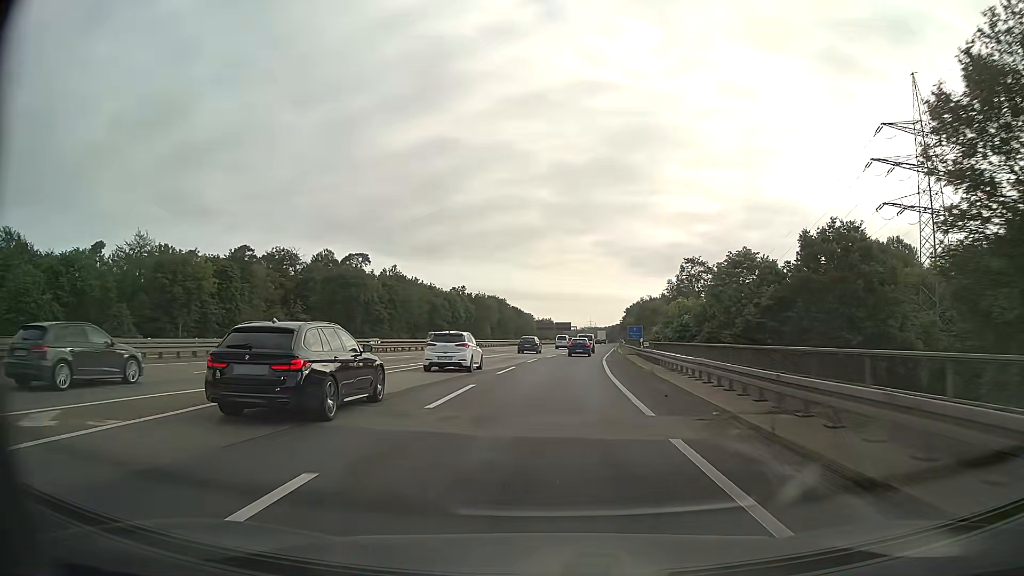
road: motorway_link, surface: asphalt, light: Day
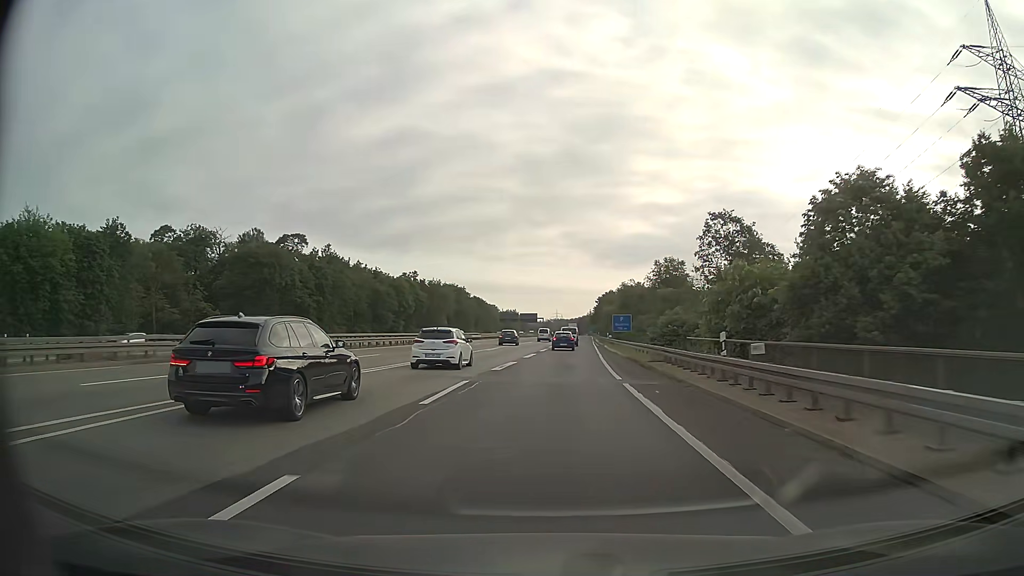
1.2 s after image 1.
(+0.6, +24.0) m; +3°
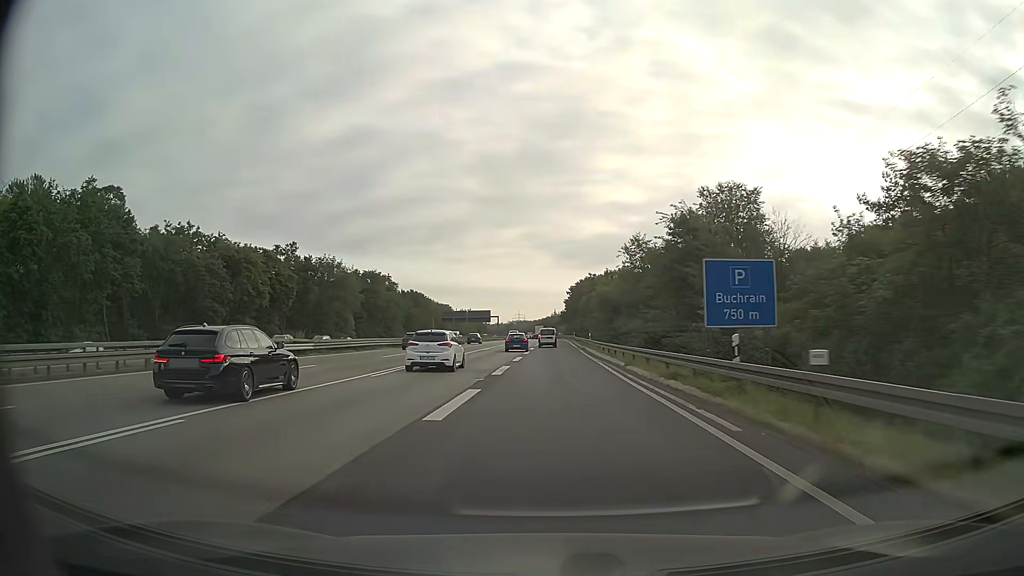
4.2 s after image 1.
(+2.4, +61.8) m; +3°
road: motorway
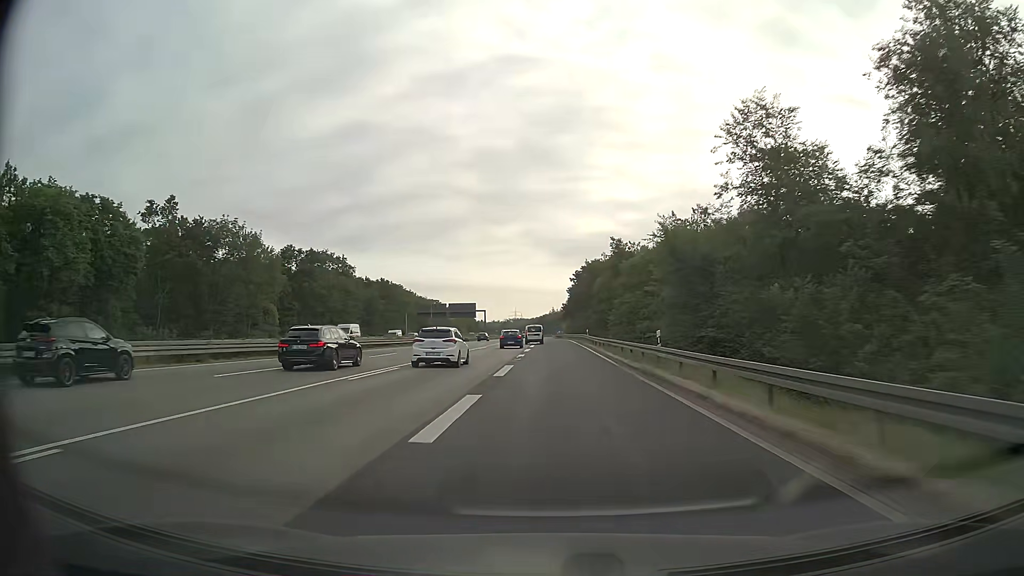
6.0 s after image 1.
(+0.1, +38.5) m; 0°
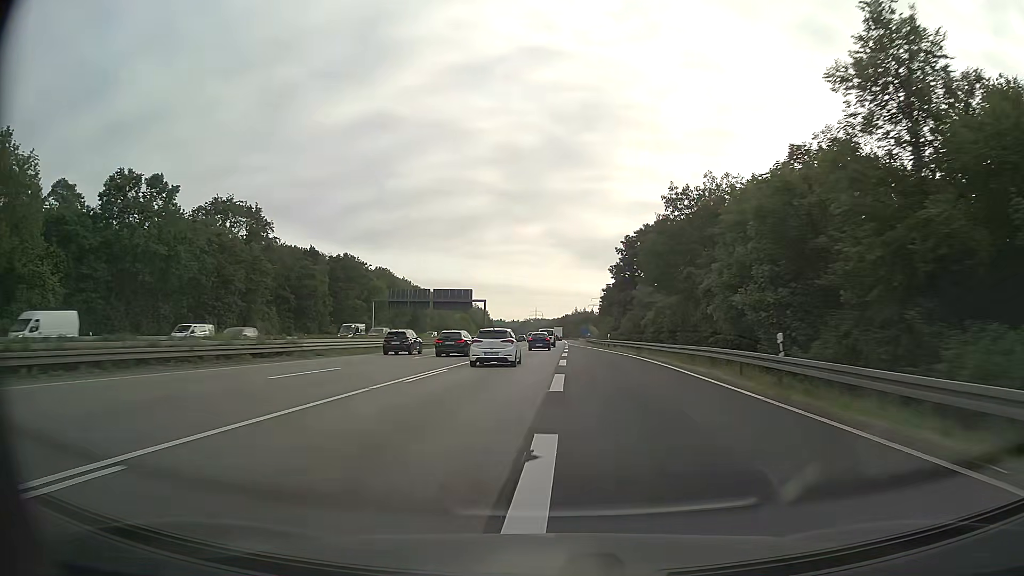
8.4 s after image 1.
(-1.0, +53.3) m; -2°
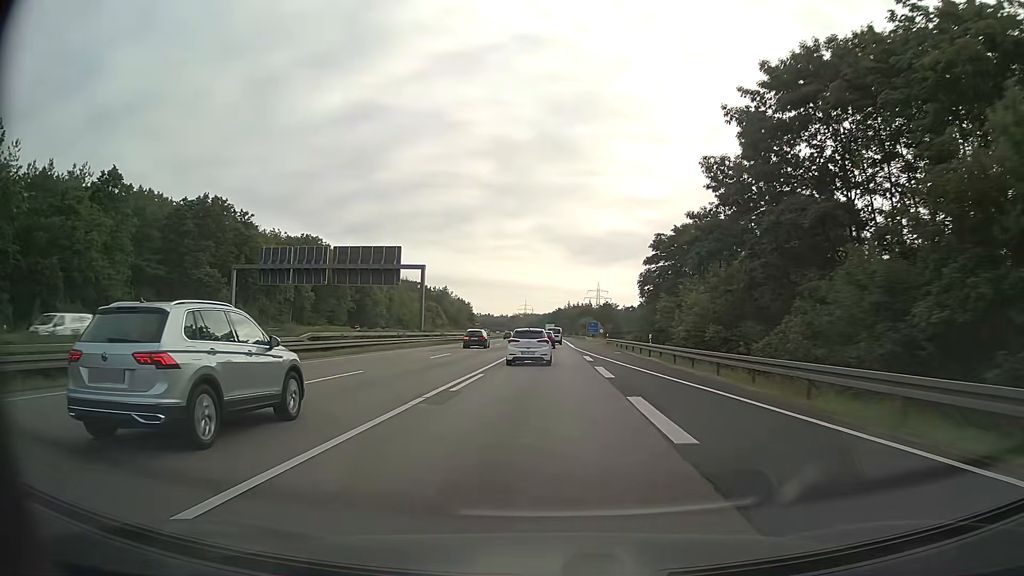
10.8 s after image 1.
(+0.2, +55.2) m; +1°
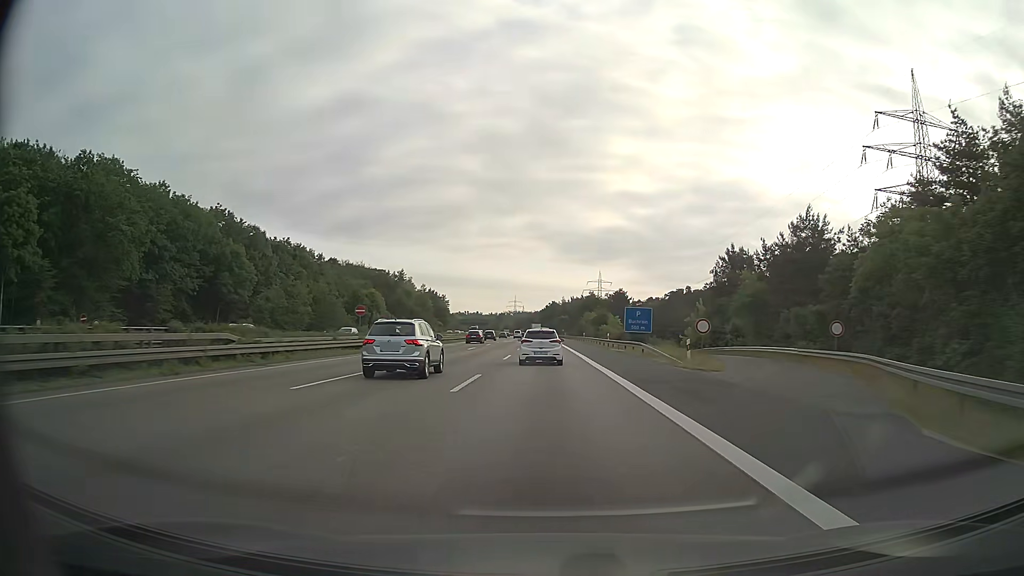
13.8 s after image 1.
(+0.6, +71.6) m; +1°
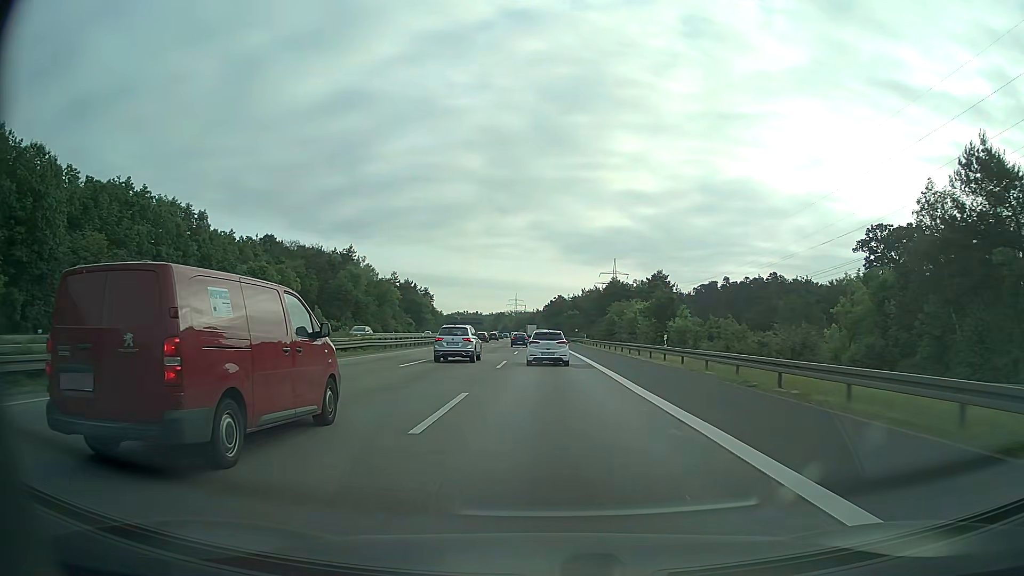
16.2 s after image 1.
(-0.3, +59.2) m; 0°
(0, +10) (0, +20) (0, +30) (0, +40) (0, +50) (-1, +60) (-1, +70) (-1, +80) (-1, +90) (-2, +100) m
